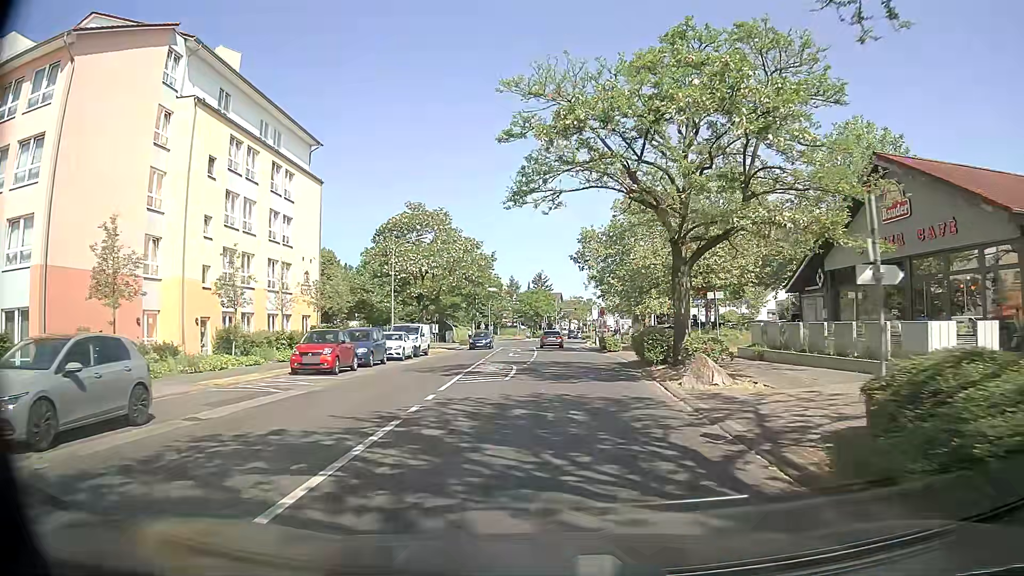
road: tertiary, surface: asphalt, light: Day
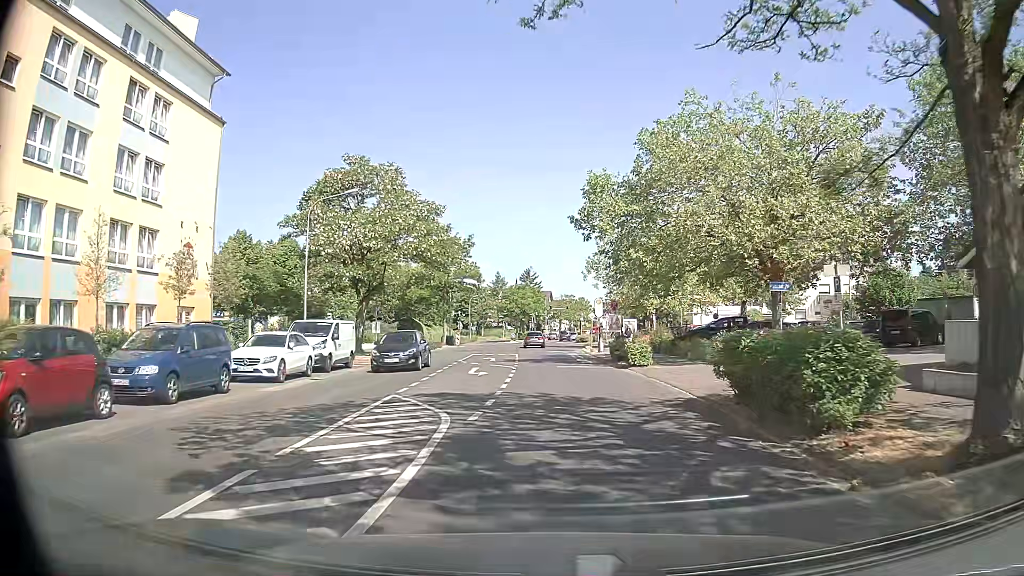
(-0.3, +15.1) m; -1°
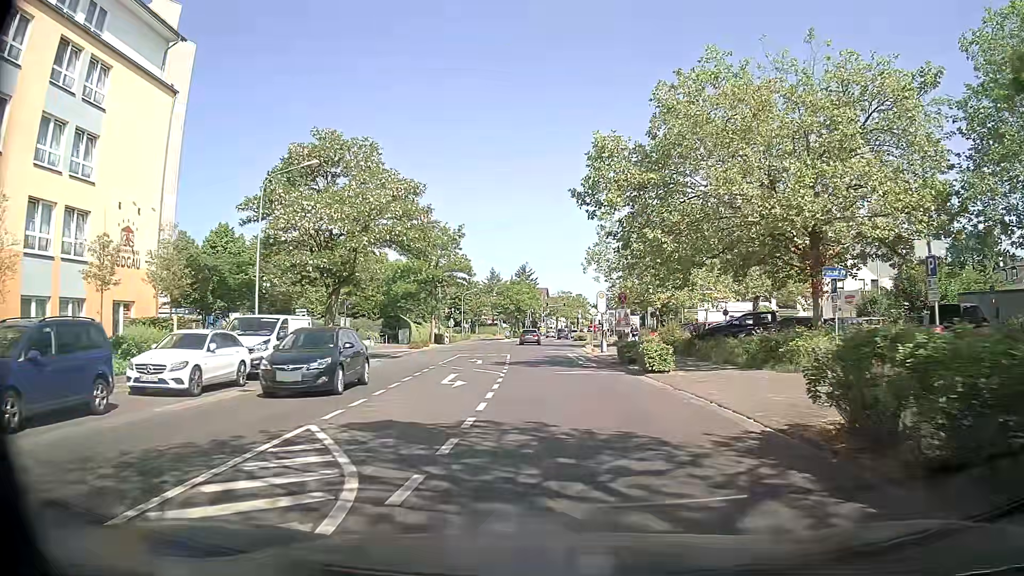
(0.0, +5.1) m; +1°
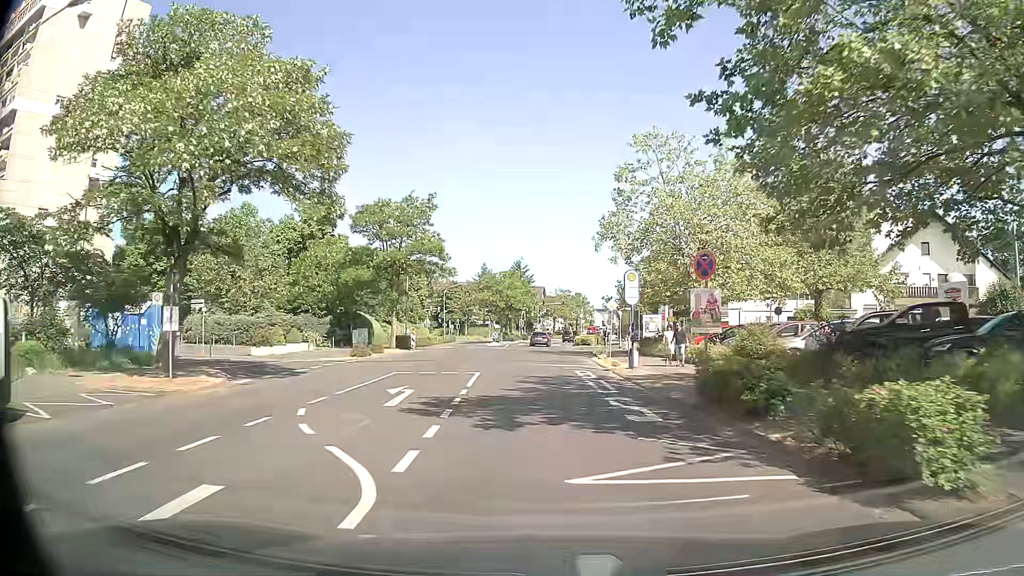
(-0.2, +15.2) m; -1°
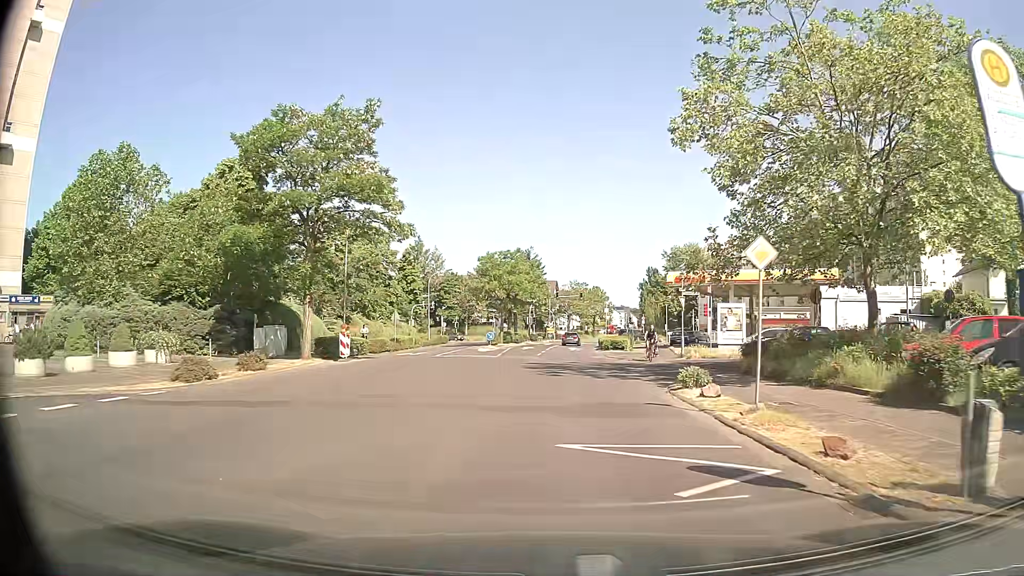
(-0.1, +20.4) m; -1°
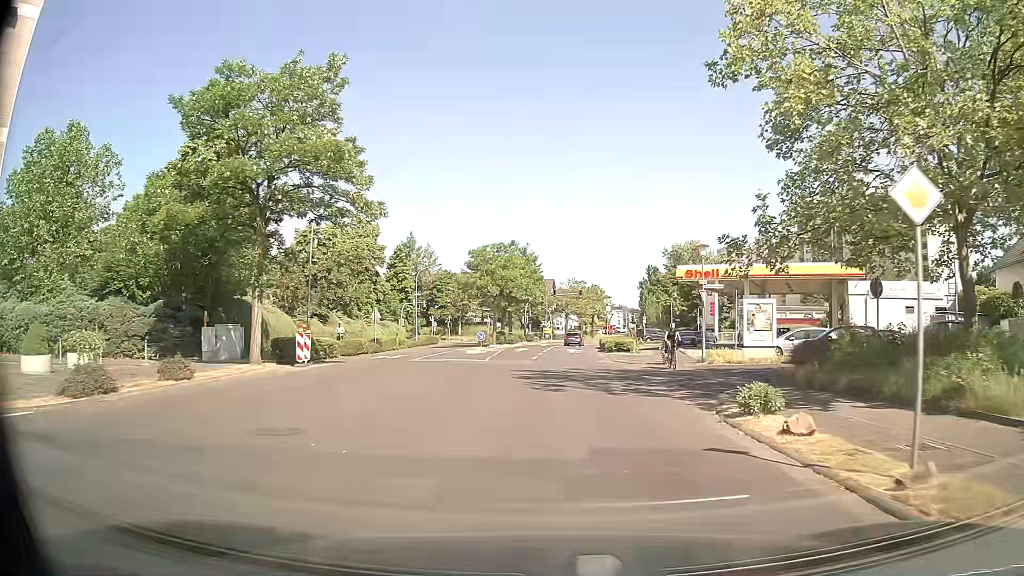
(0.0, +5.1) m; +1°
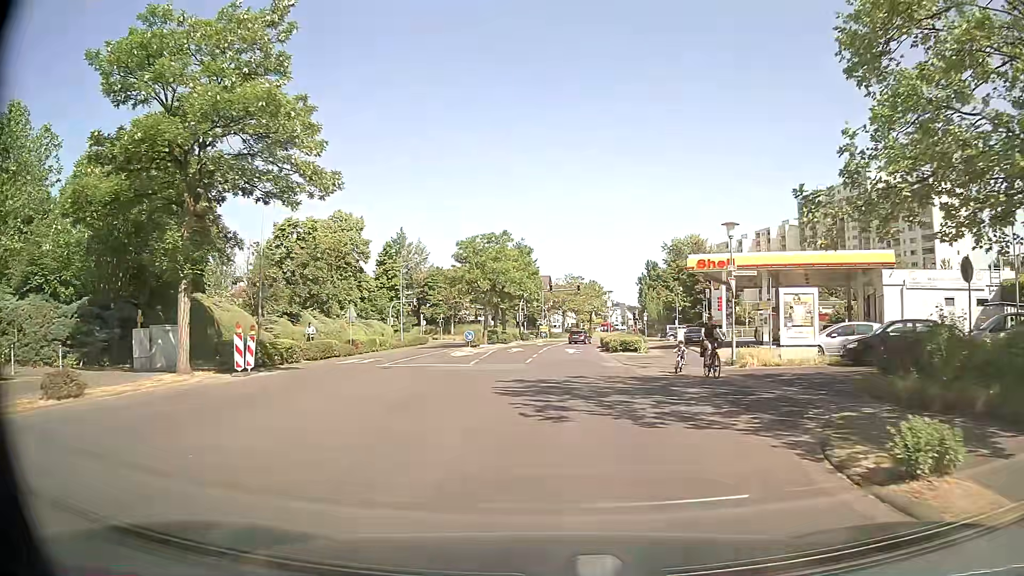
(0.0, +5.1) m; 0°
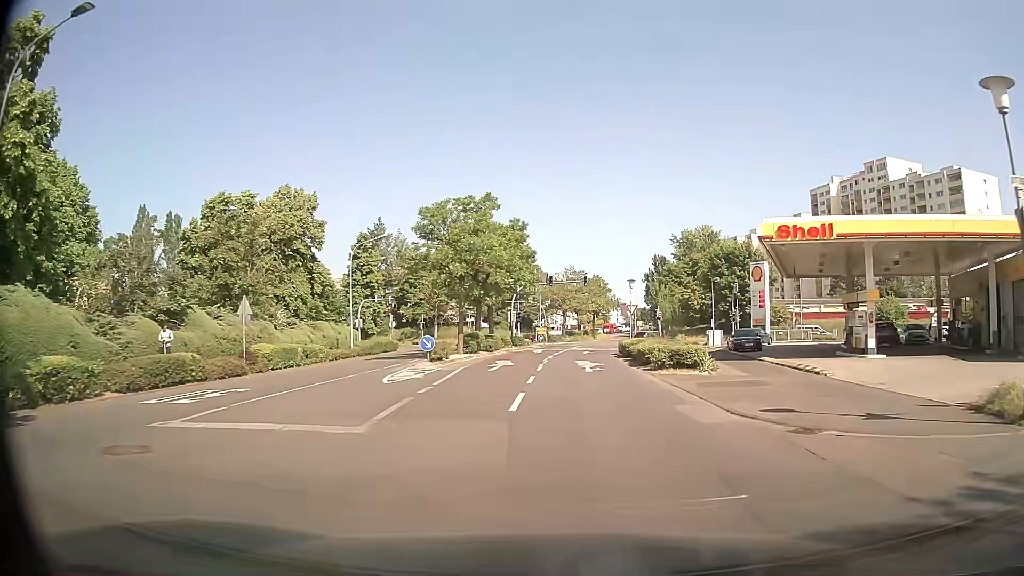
(-0.2, +15.3) m; 0°
